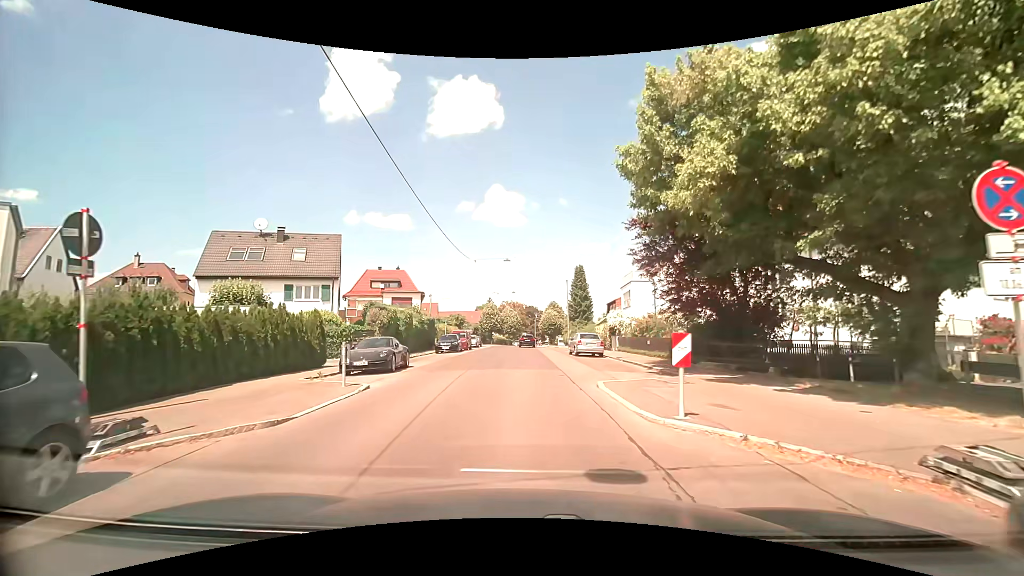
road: residential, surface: asphalt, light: Day
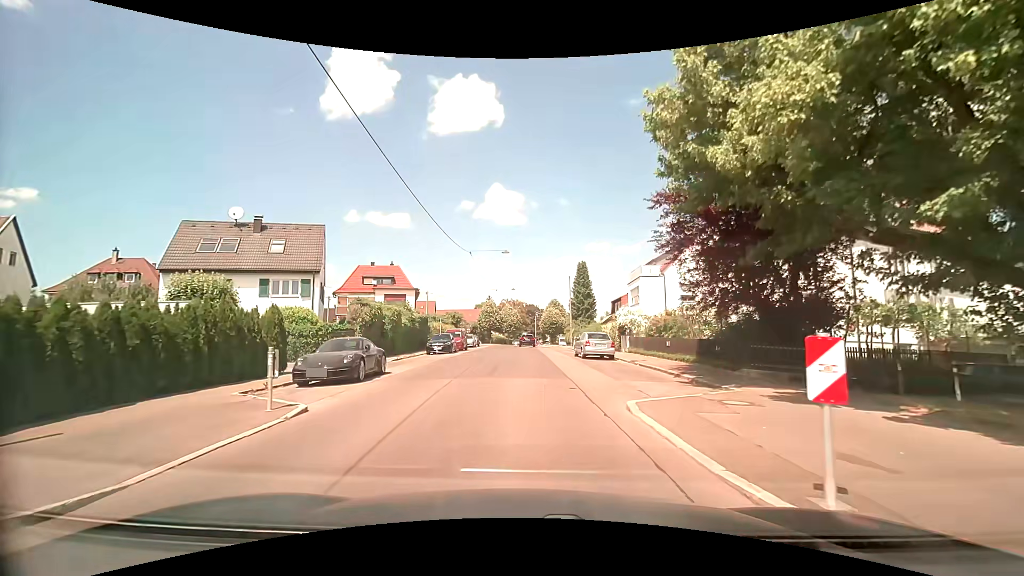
(-0.1, +3.5) m; -1°
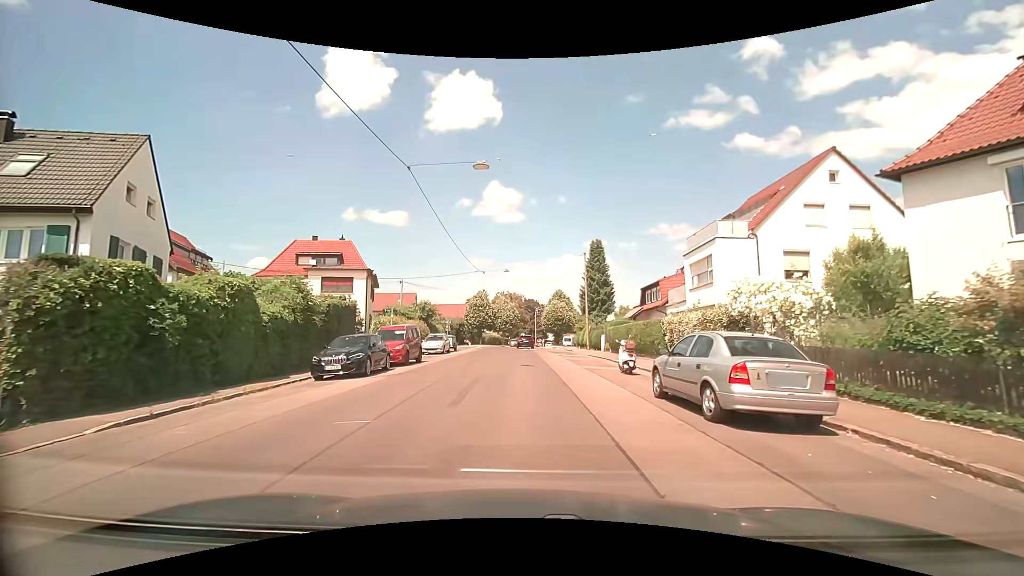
(+0.2, +18.4) m; +1°
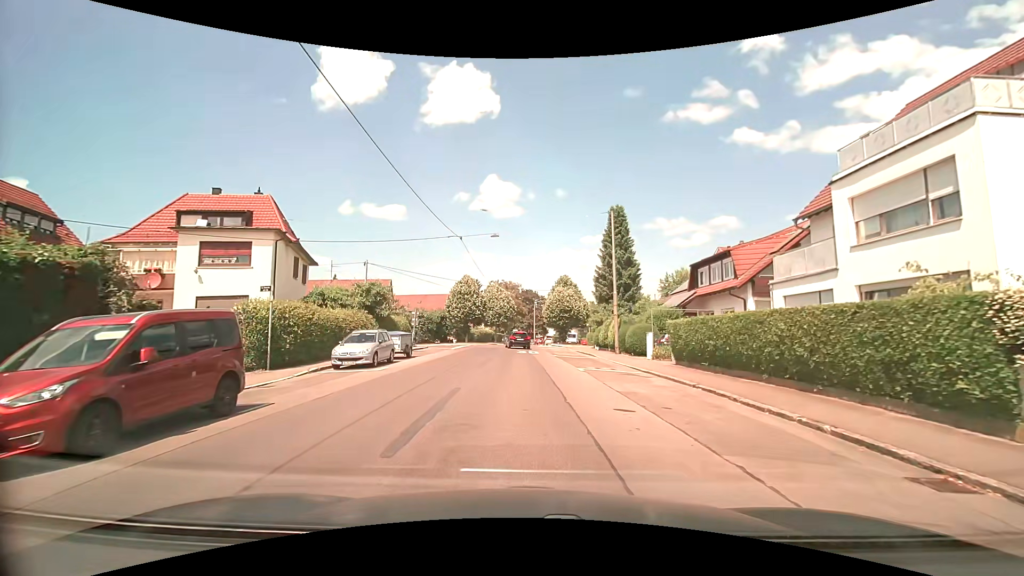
(-0.1, +15.6) m; 0°
